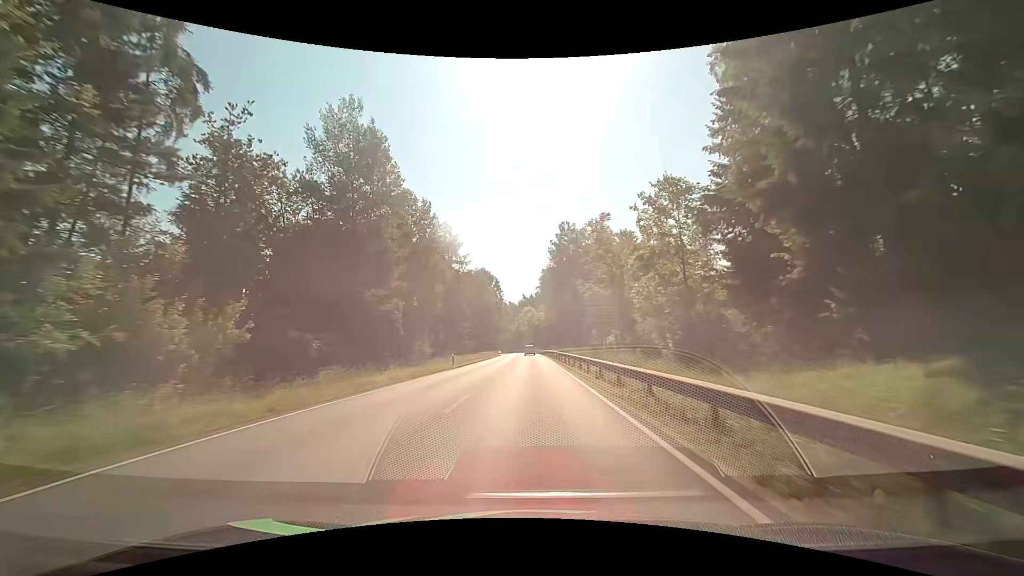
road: primary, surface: asphalt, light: Day
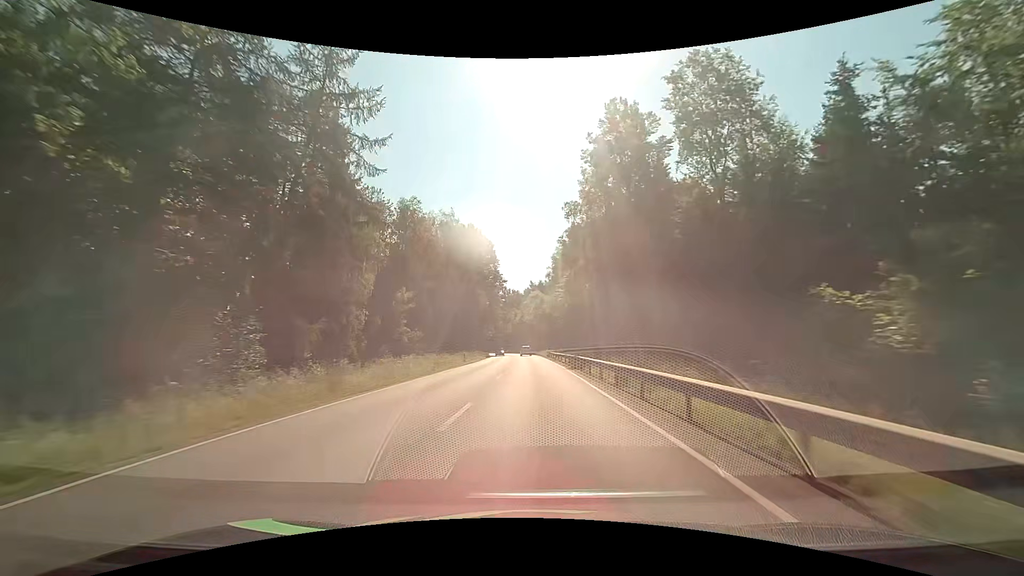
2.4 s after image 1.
(-0.3, +50.4) m; -1°
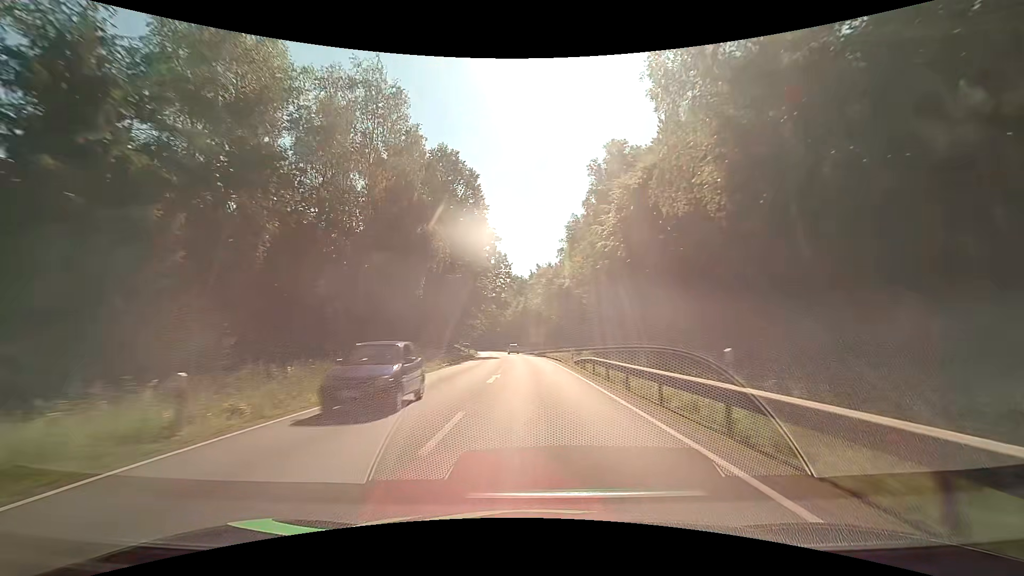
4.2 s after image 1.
(-0.2, +37.7) m; -1°
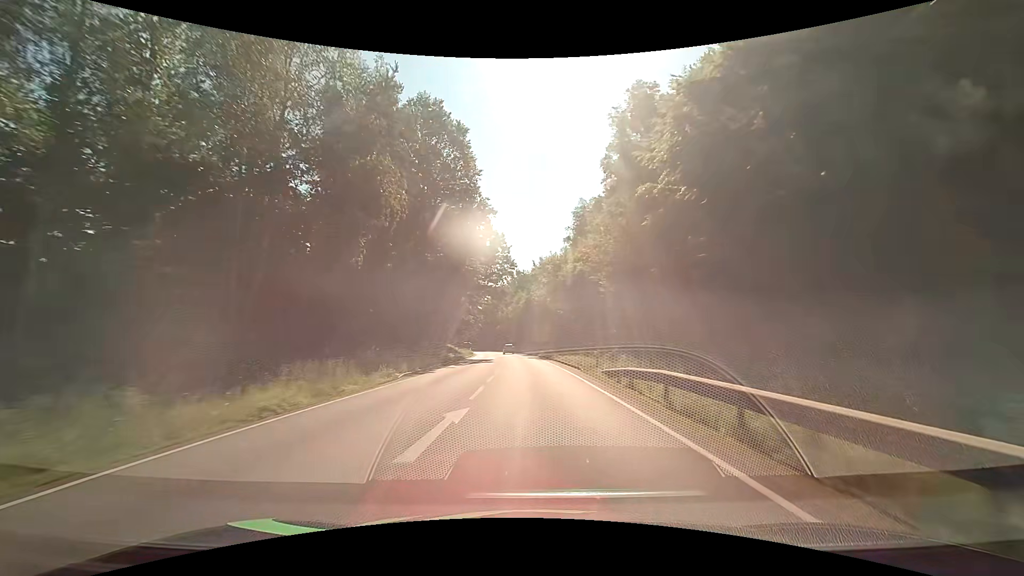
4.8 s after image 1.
(0.0, +12.4) m; 0°
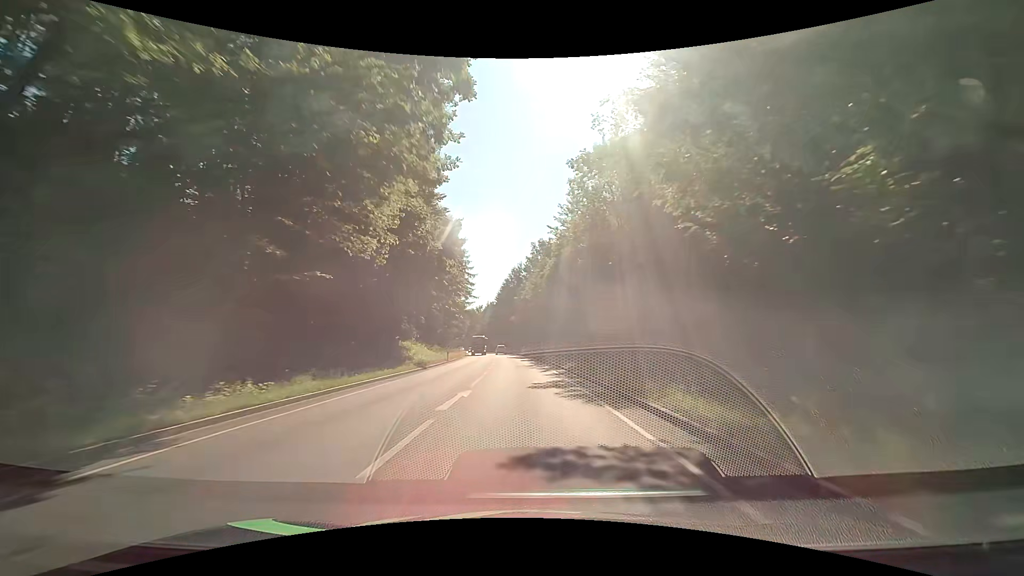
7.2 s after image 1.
(-1.0, +49.1) m; -3°
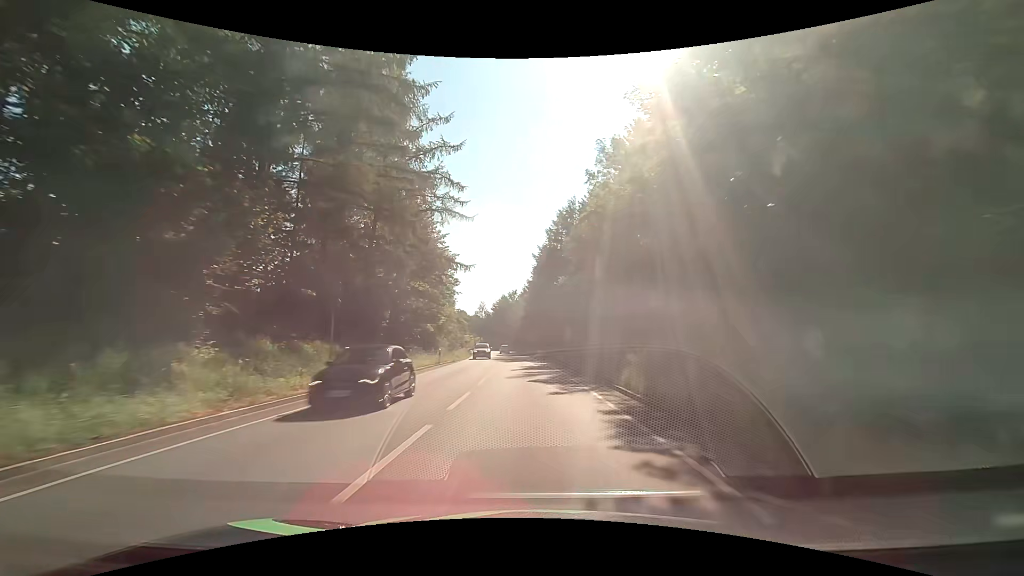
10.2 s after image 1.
(-2.6, +60.7) m; -5°
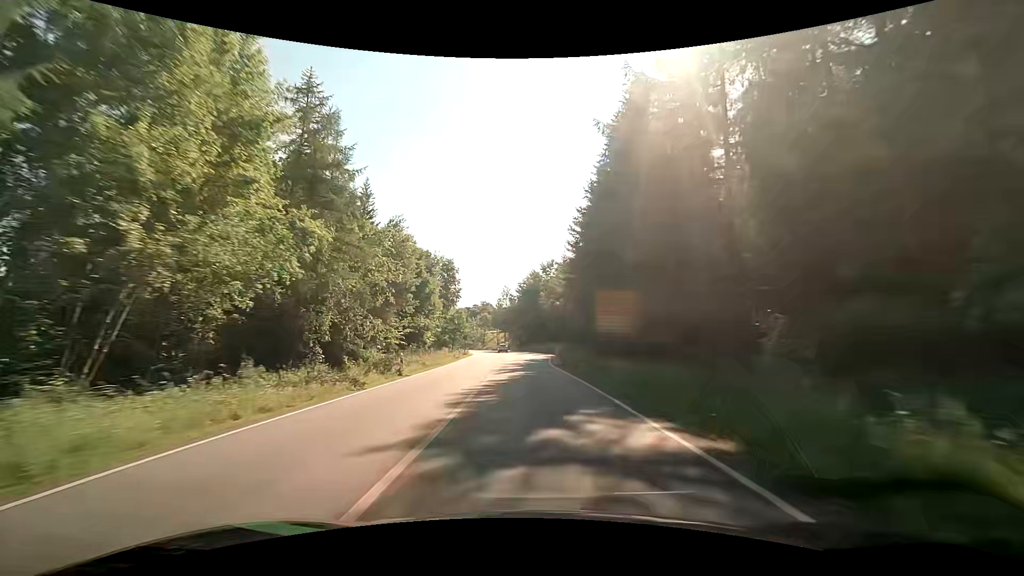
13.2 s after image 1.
(-2.6, +60.9) m; -4°
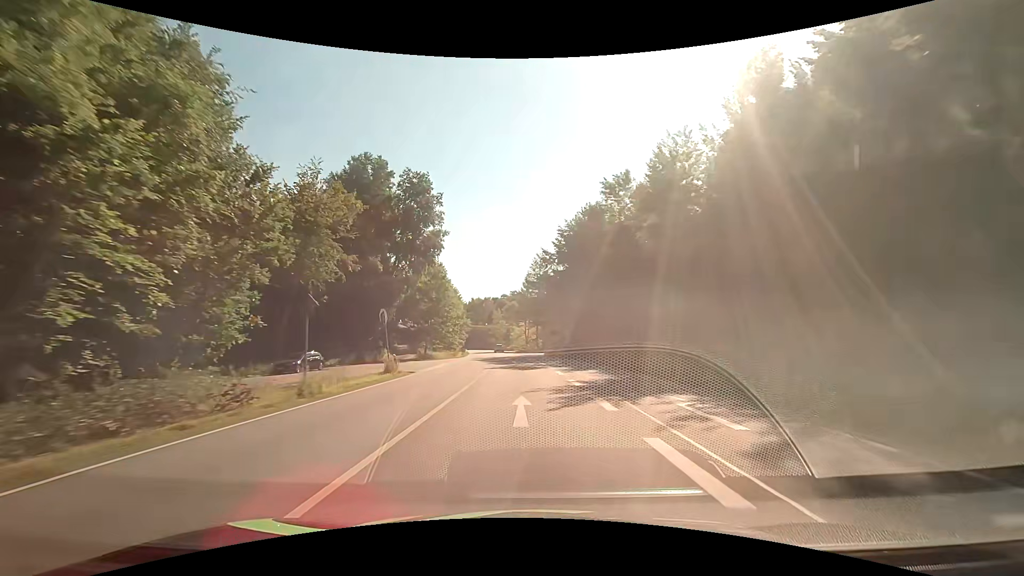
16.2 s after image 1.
(-2.1, +62.0) m; -5°
(0, +10) (0, +20) (-1, +30) (-1, +40) (-2, +50) (-2, +60) (-3, +70) (-4, +80) (-5, +90) (-6, +100) m
